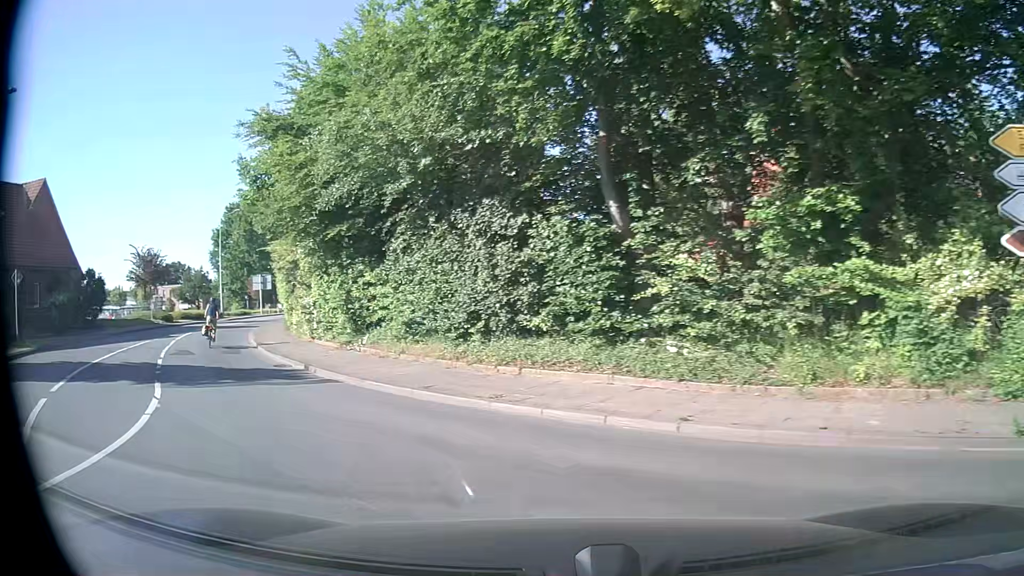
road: secondary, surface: asphalt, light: Day
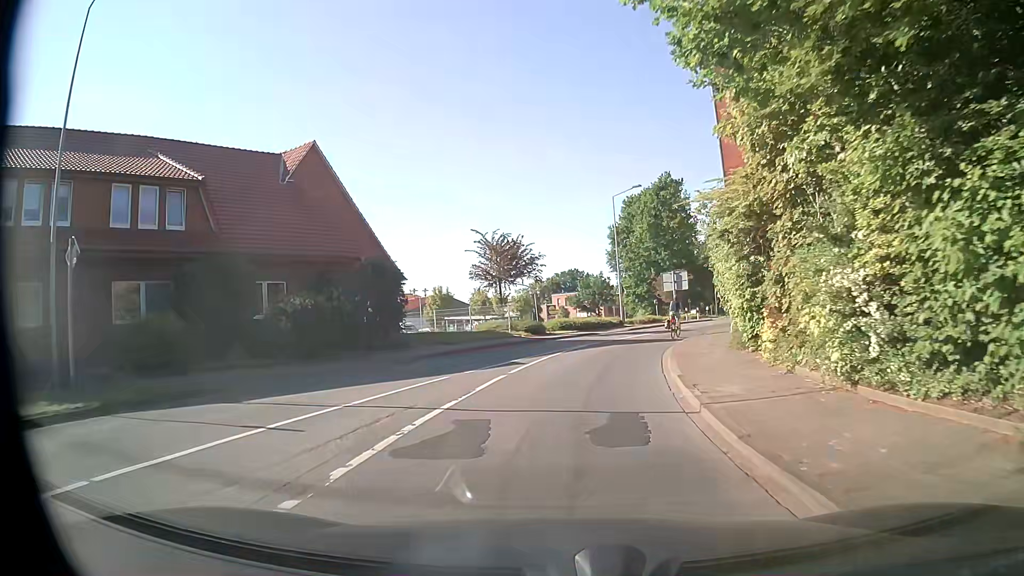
(-6.2, +14.1) m; -36°
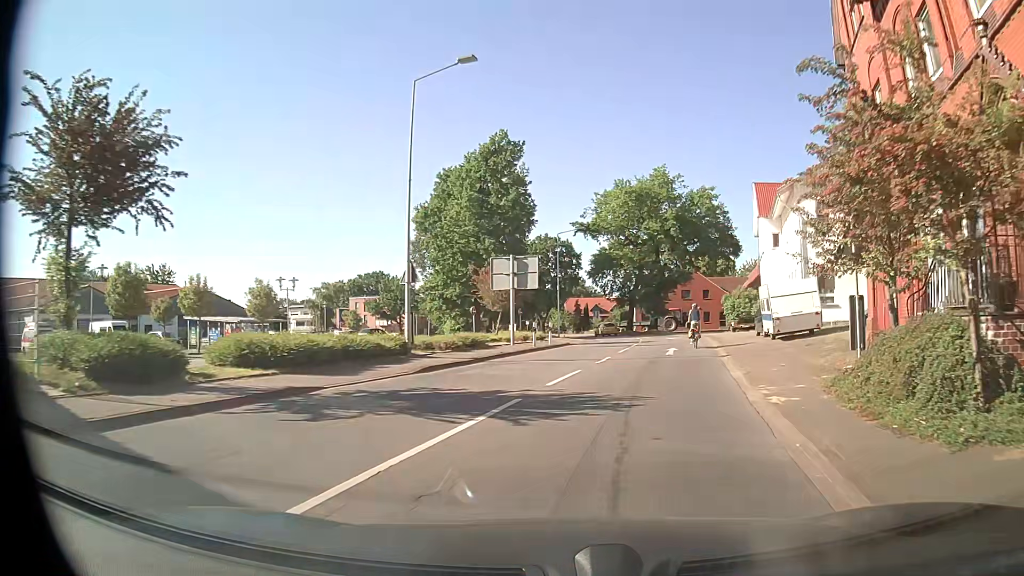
(+2.0, +25.4) m; +14°
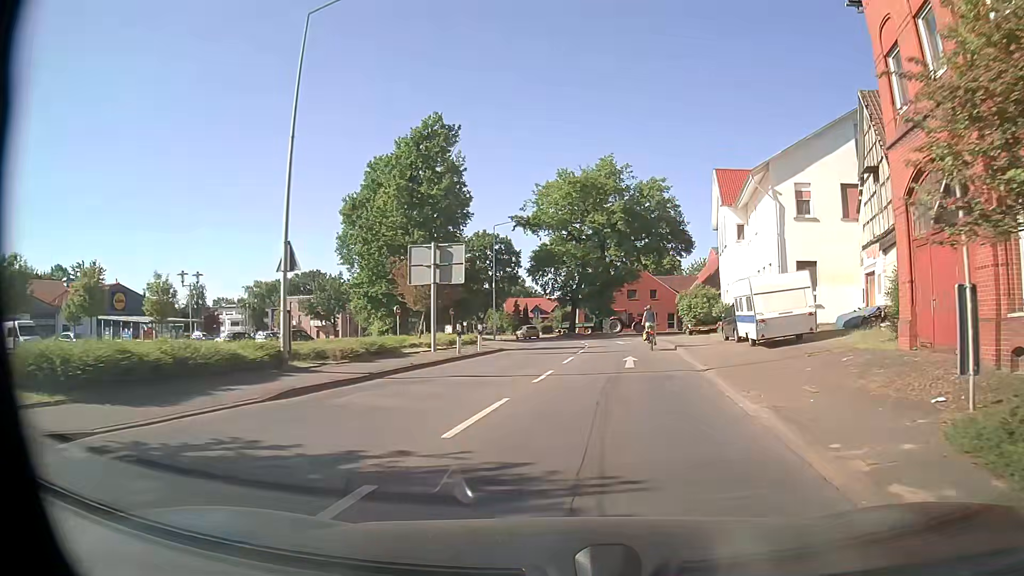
(+0.2, +5.5) m; +5°
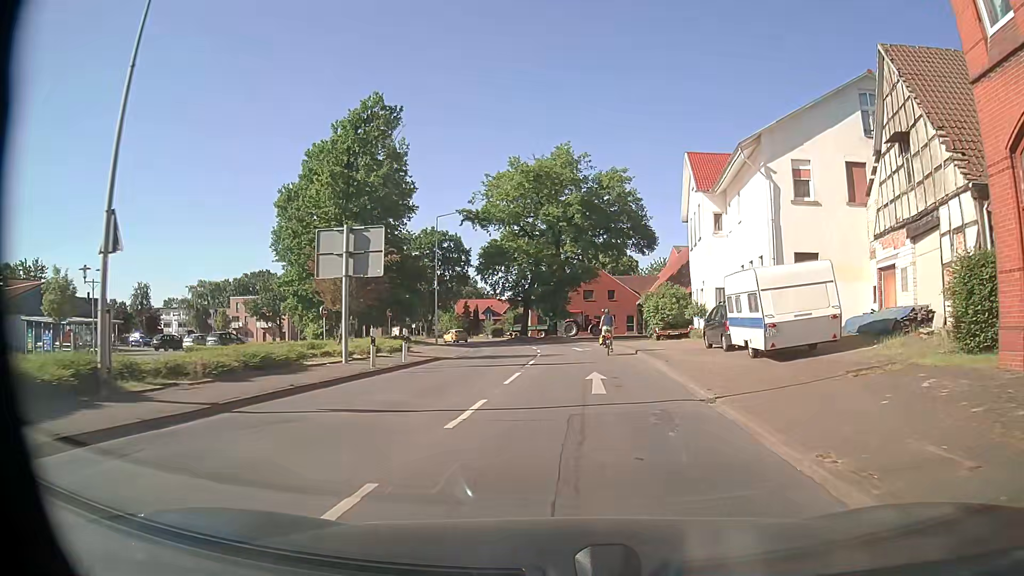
(+0.2, +5.6) m; +4°
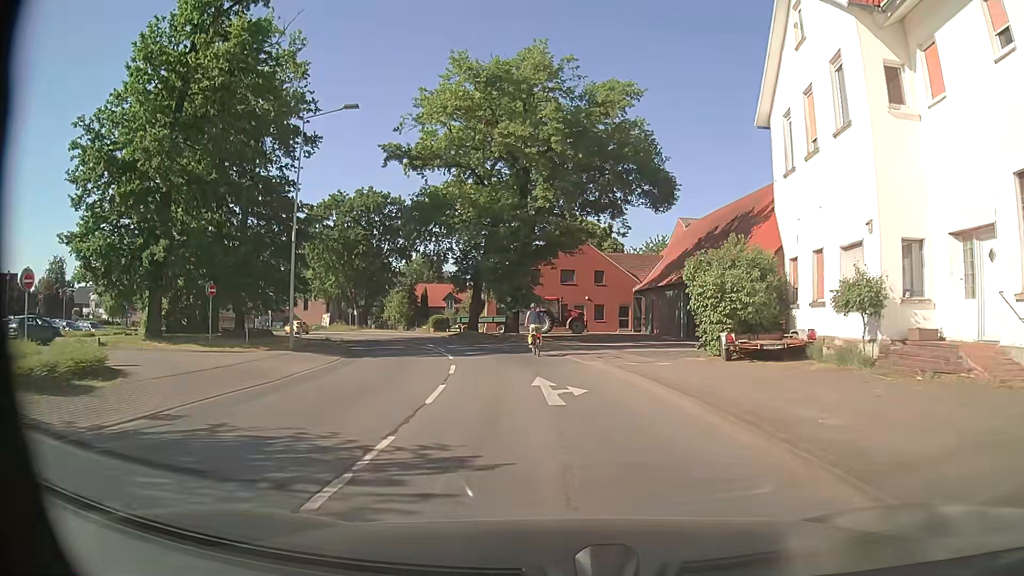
(+0.9, +21.9) m; +3°
(0, +10) (-1, +20) (-3, +30) (-6, +39) (-10, +49) (-14, +58) (-20, +66) (-26, +73) (-33, +80) (-41, +87) m
